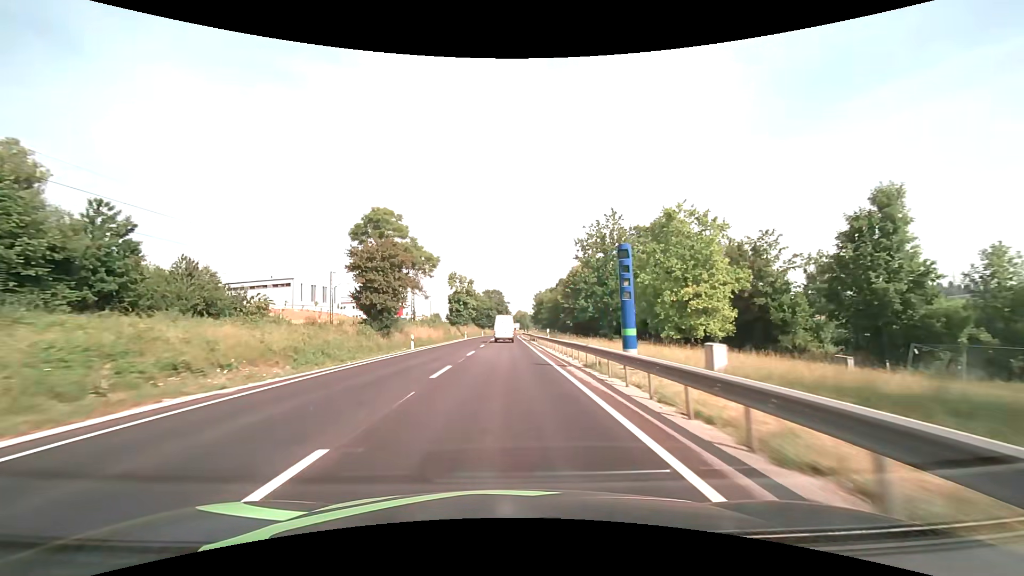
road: primary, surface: asphalt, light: Day
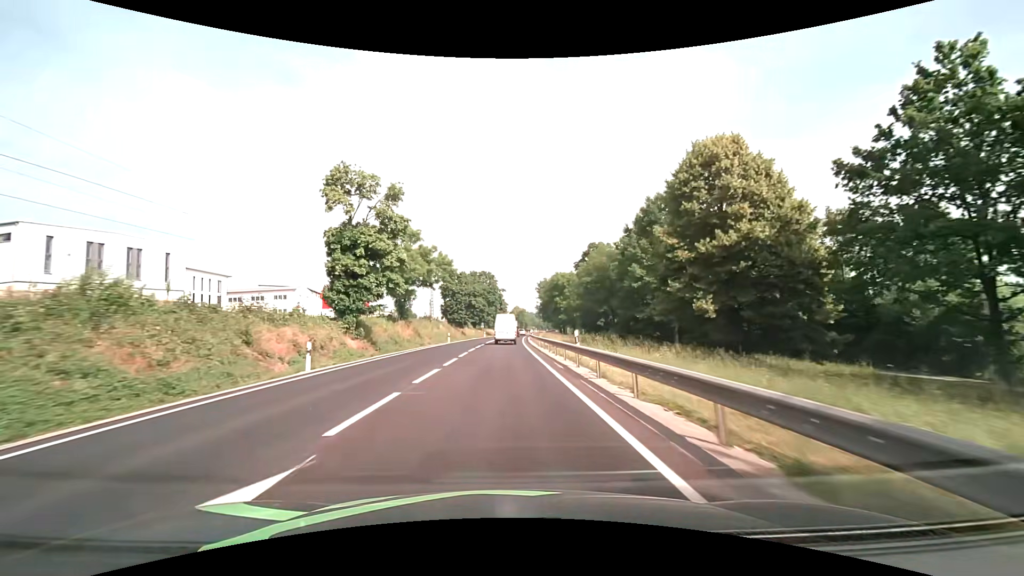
(+0.3, +61.8) m; 0°
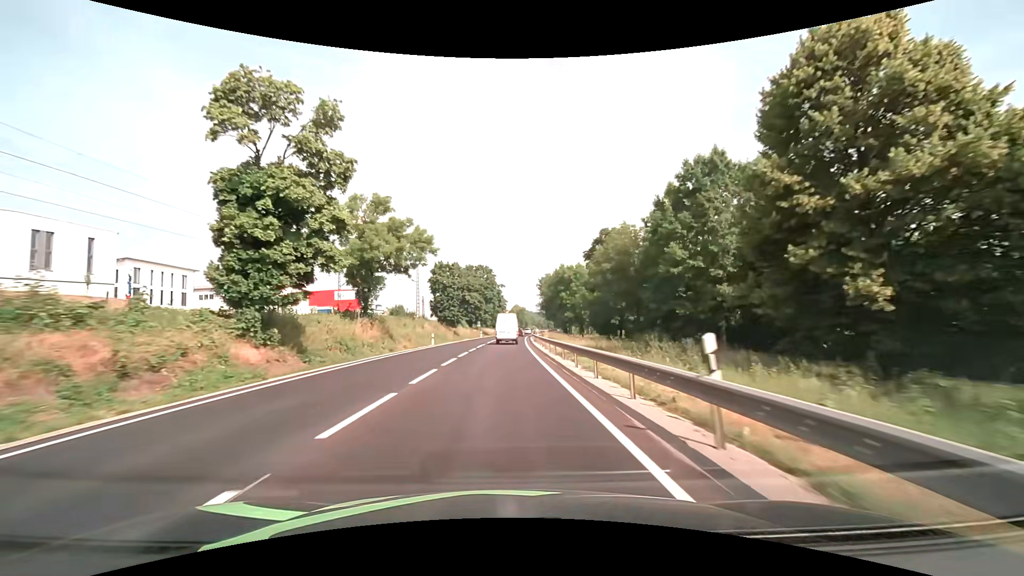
(0.0, +12.1) m; 0°
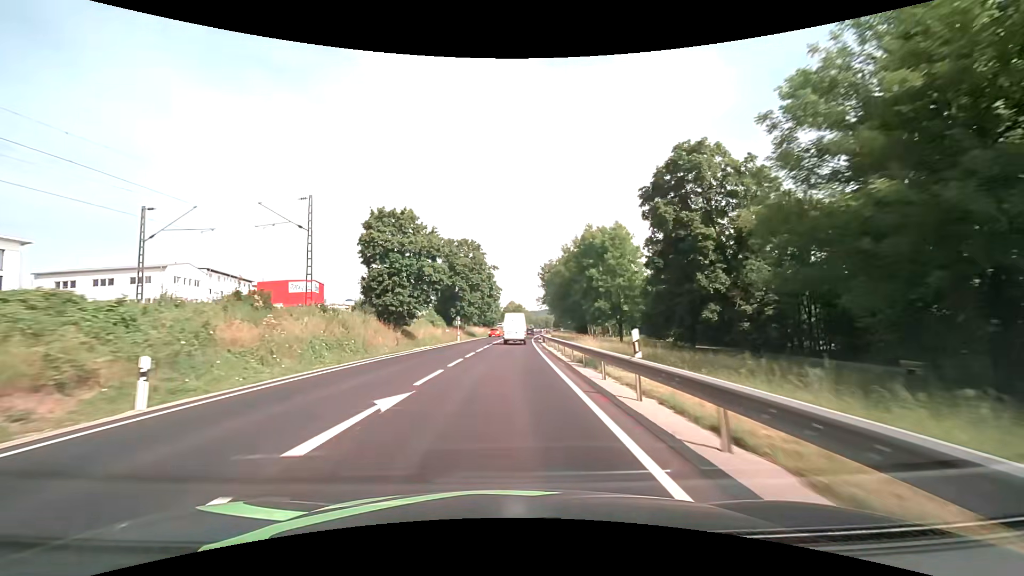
(+0.1, +36.3) m; +1°
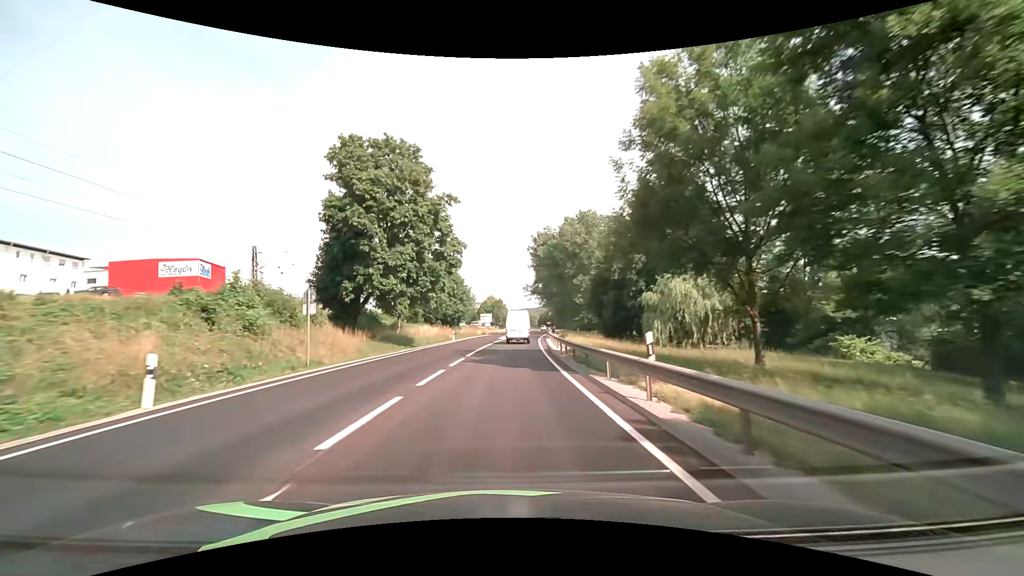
(+0.8, +48.4) m; +2°
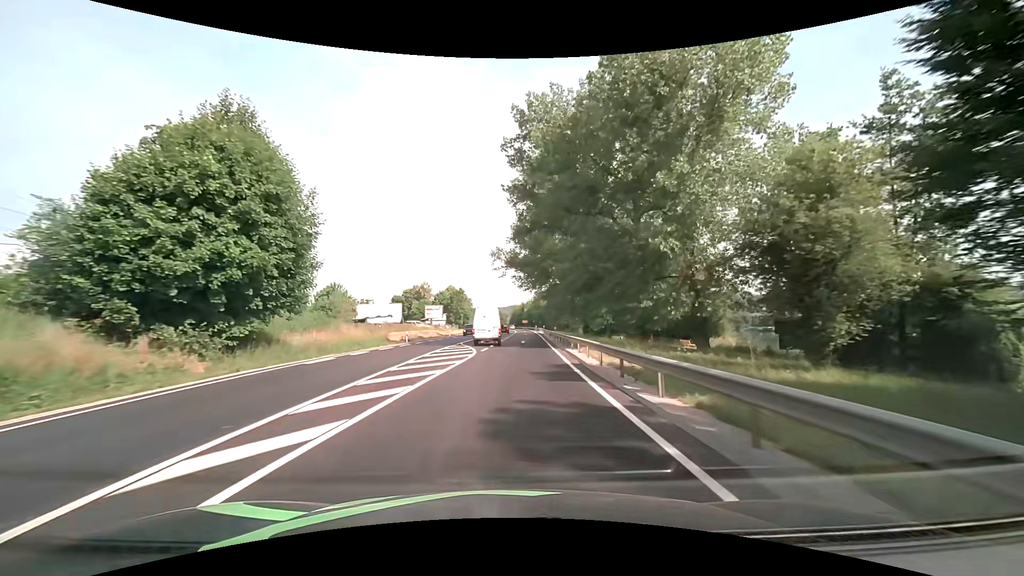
(+2.5, +60.0) m; +4°
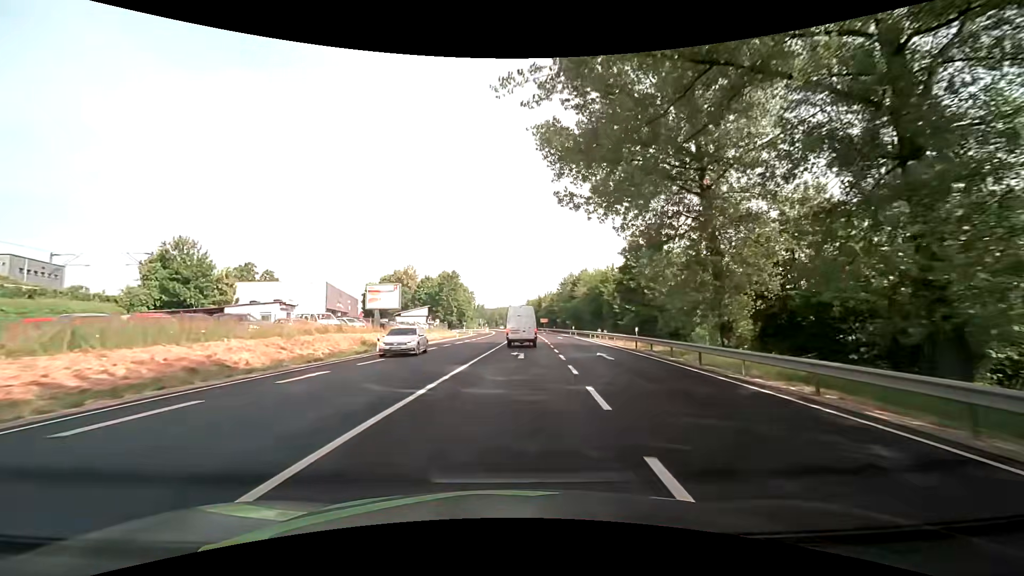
(-1.7, +54.7) m; -2°
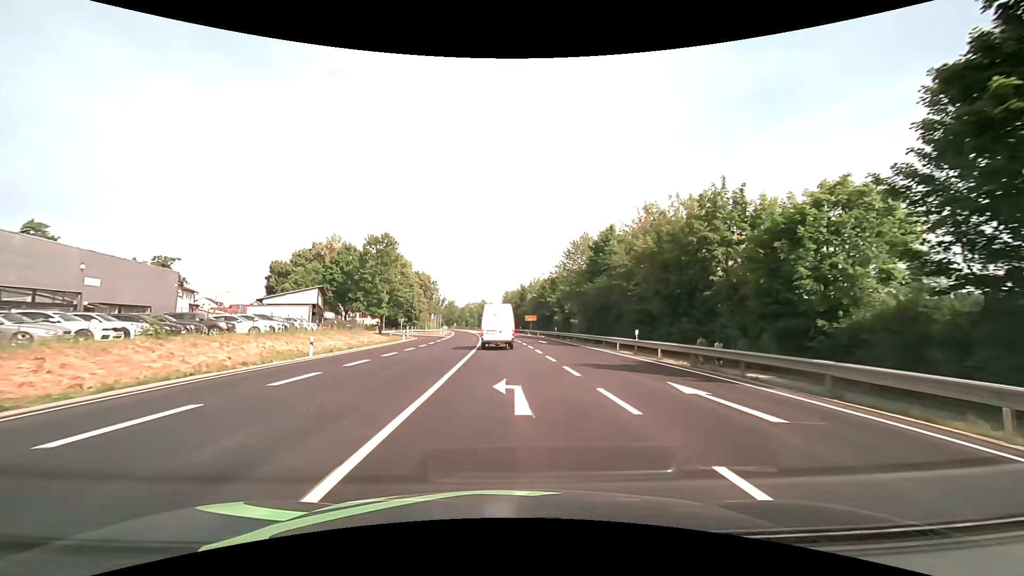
(+1.8, +48.1) m; +3°
(0, +10) (0, +20) (0, +30) (0, +40) (-1, +50) (-1, +60) (-2, +70) (-3, +80) (-4, +90) (-9, +98) m
